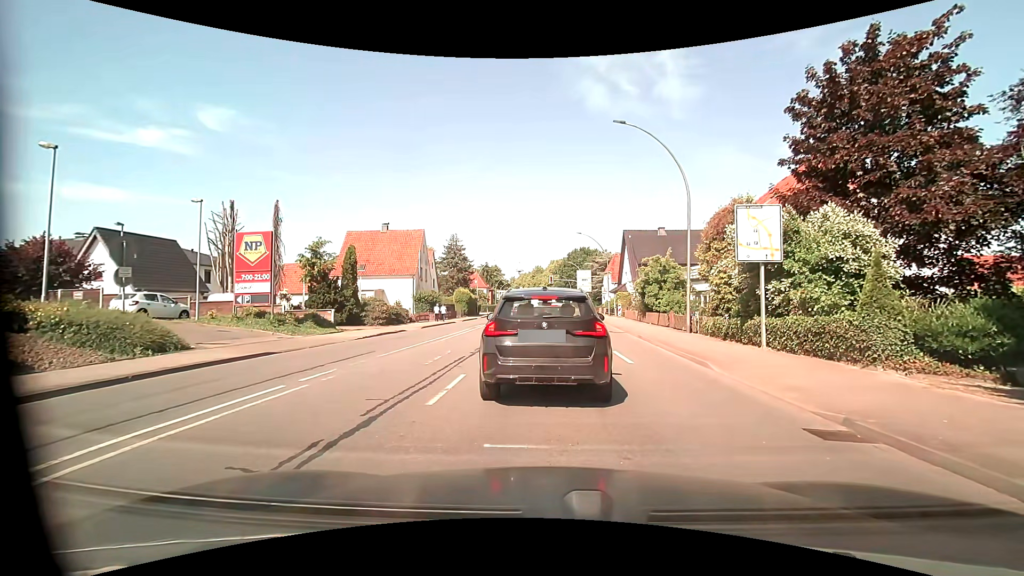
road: primary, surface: asphalt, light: Day
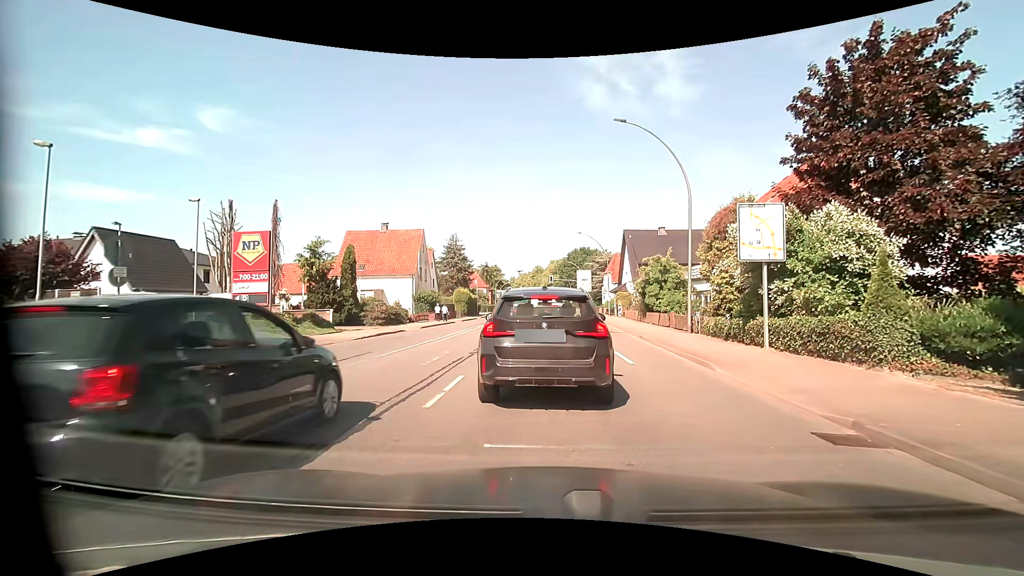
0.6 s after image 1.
(0.0, +0.2) m; 0°
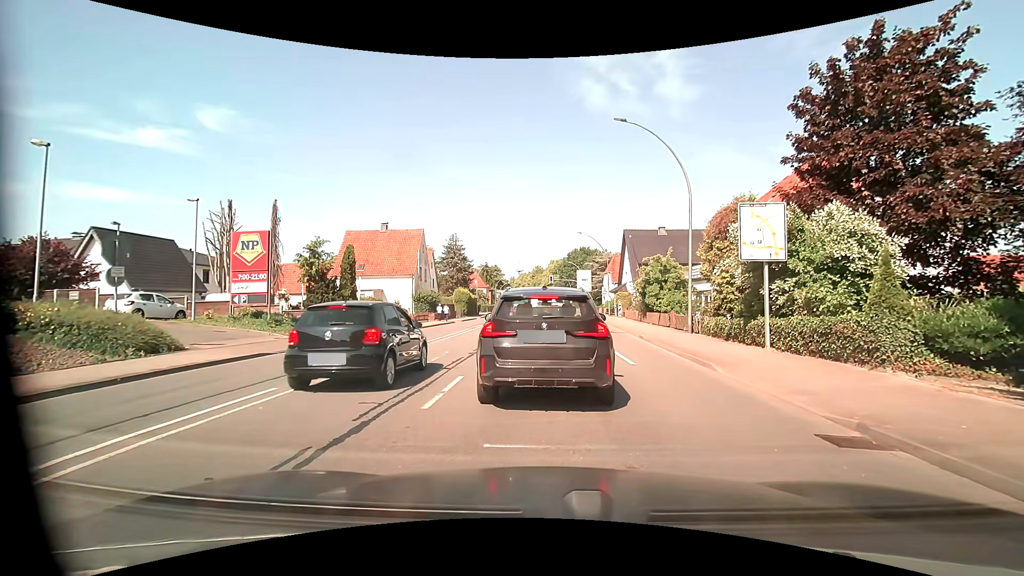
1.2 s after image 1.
(0.0, +0.1) m; 0°
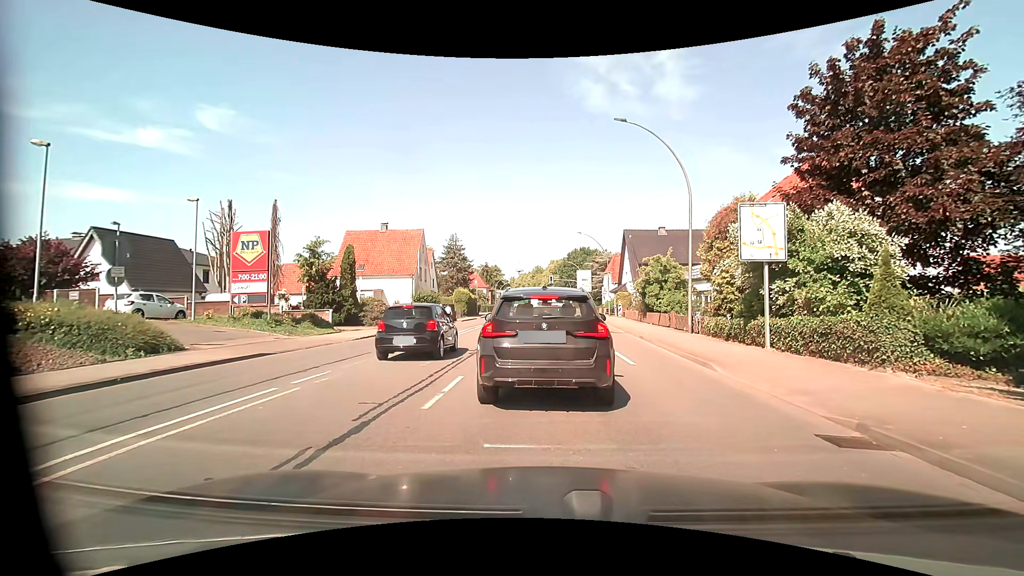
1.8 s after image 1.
(0.0, 0.0) m; 0°
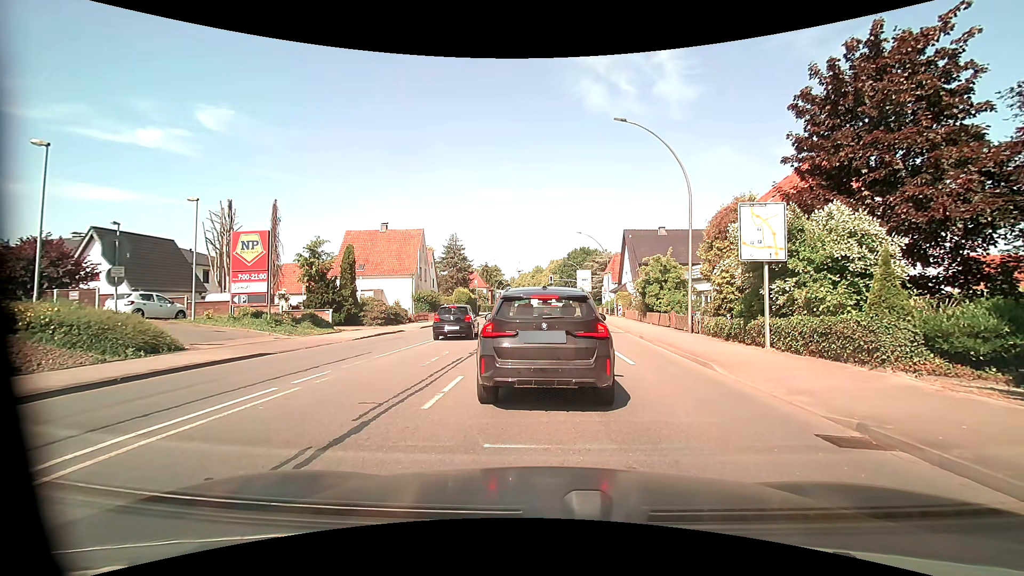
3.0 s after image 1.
(0.0, 0.0) m; 0°
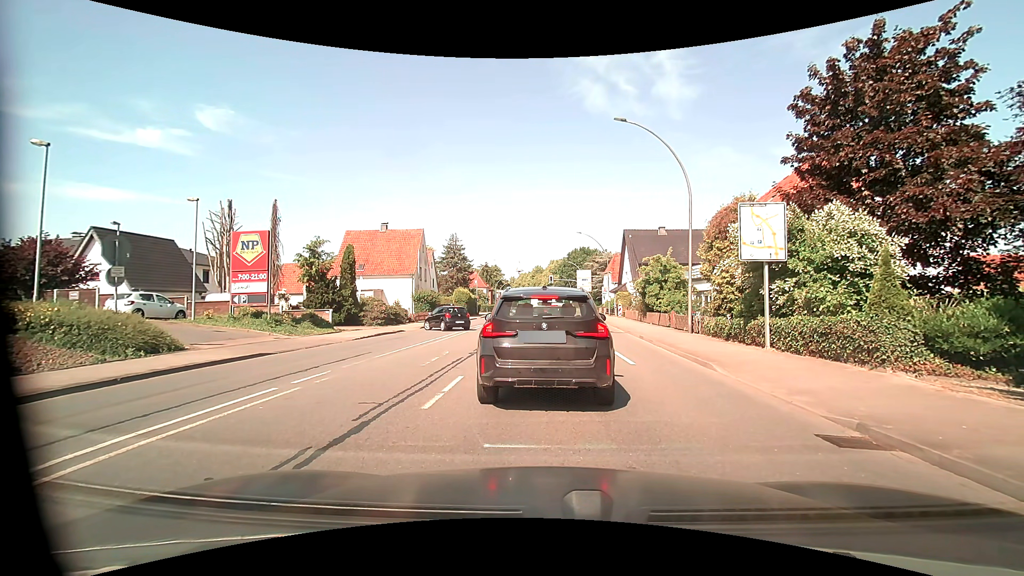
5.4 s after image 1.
(0.0, 0.0) m; 0°
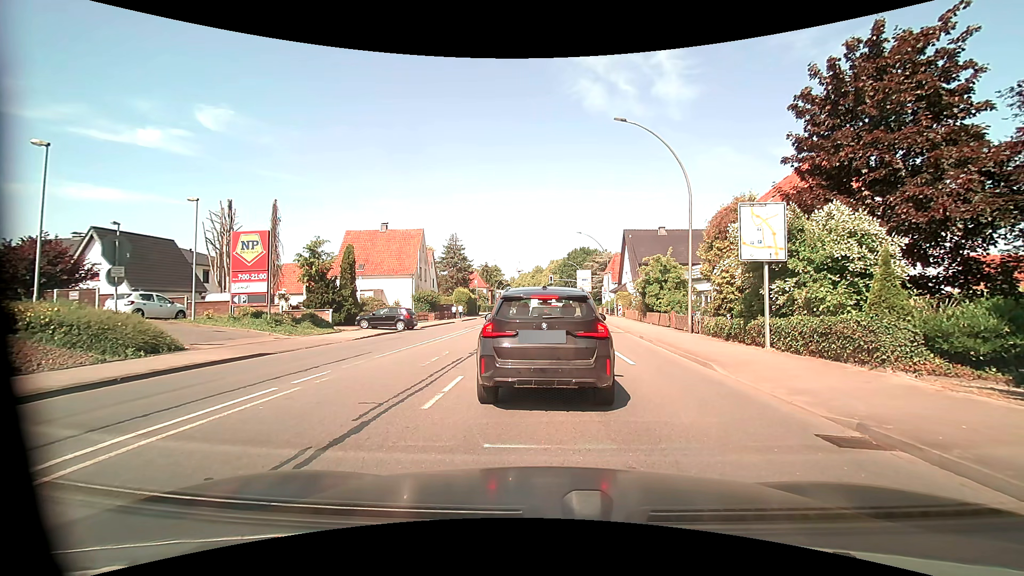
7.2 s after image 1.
(0.0, 0.0) m; 0°
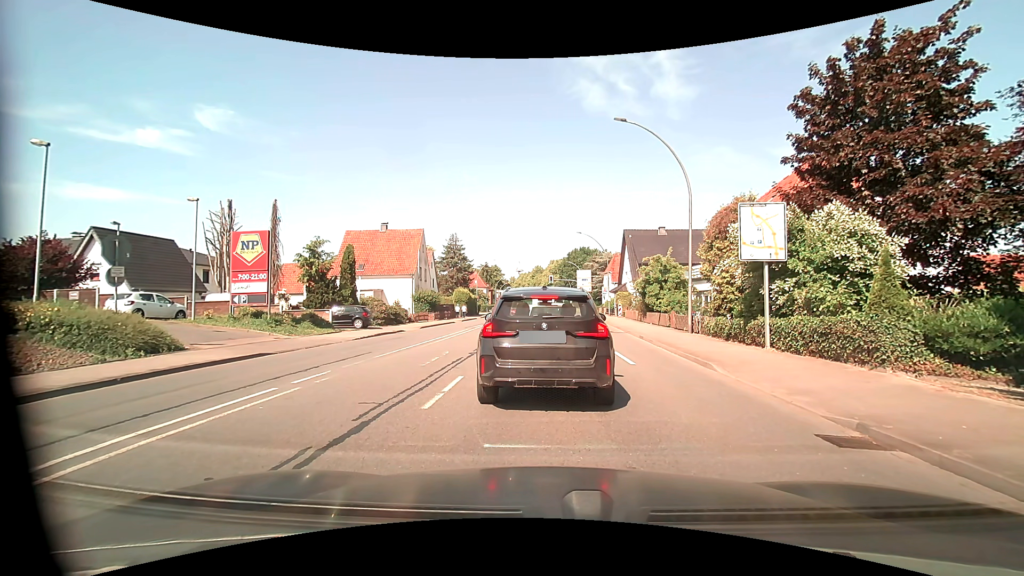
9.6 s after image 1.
(0.0, 0.0) m; 0°
(0, +10) (0, +20) (+1, +30) (+1, +40) (+1, +50) (+1, +60) (+1, +70) (+1, +80) (+1, +90) (+2, +100) m
